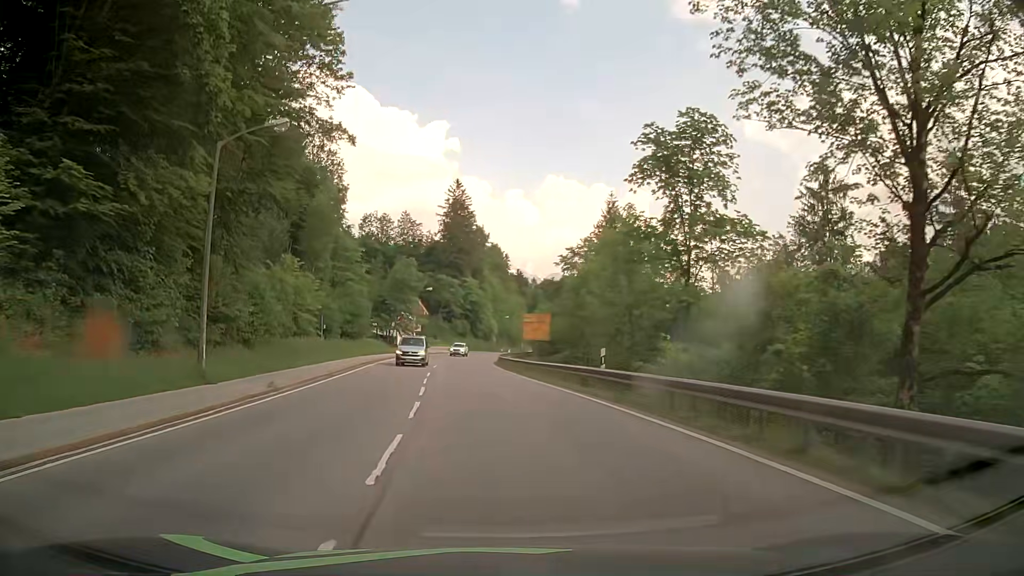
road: primary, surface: asphalt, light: Day
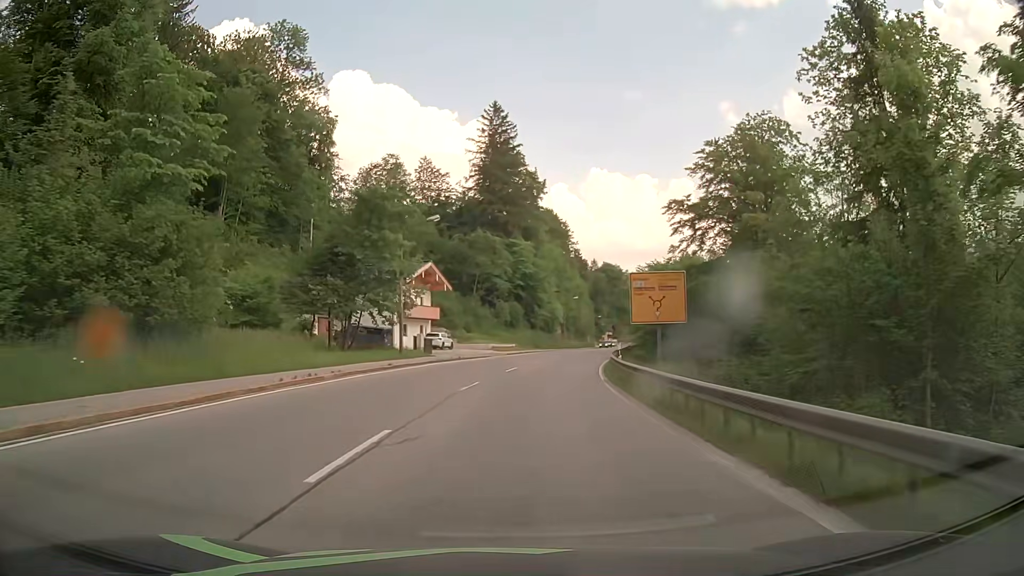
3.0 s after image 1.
(-2.8, +48.3) m; -5°
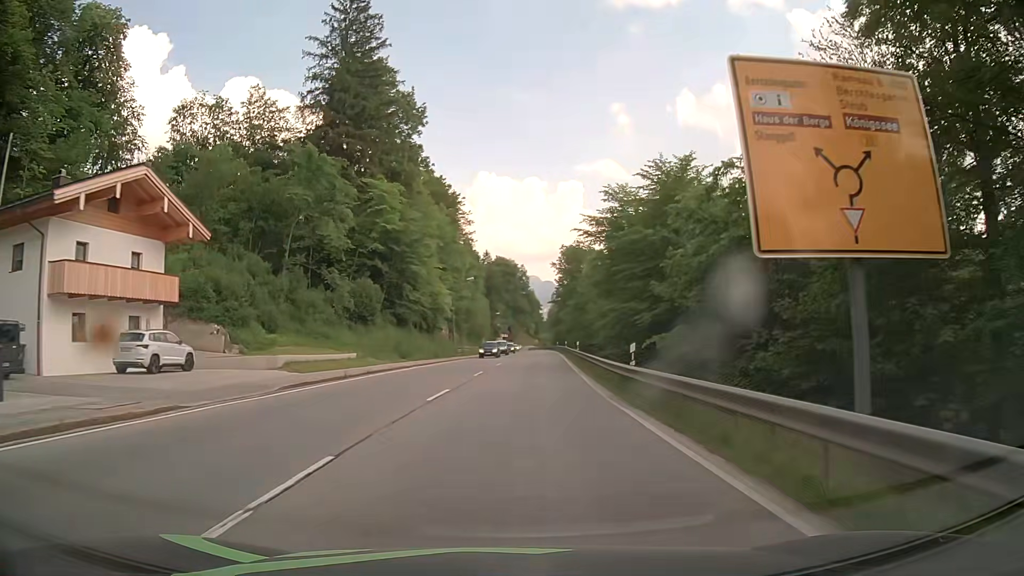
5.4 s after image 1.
(+3.1, +38.1) m; +10°
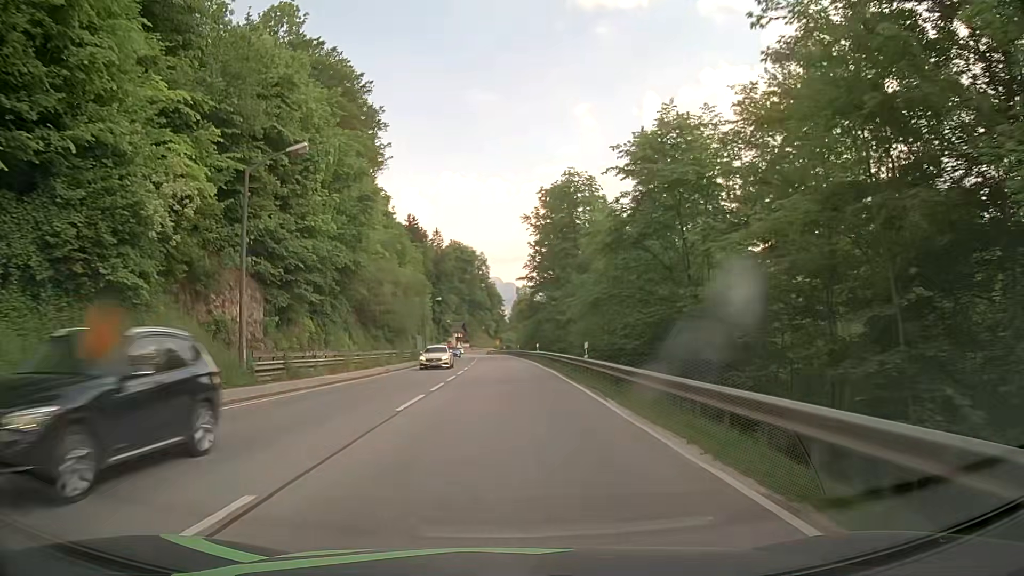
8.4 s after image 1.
(+2.2, +49.6) m; +3°
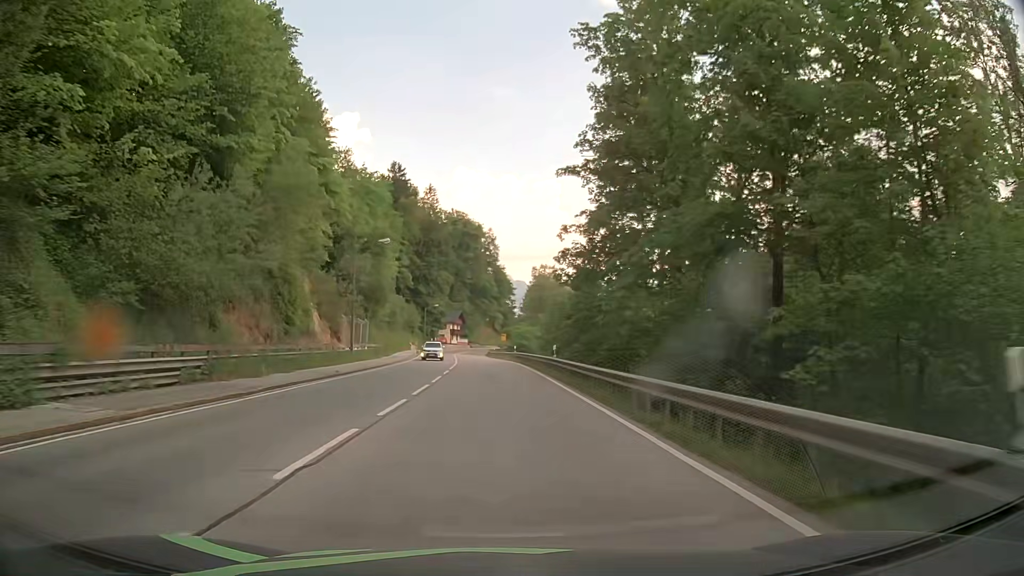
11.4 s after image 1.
(-0.4, +49.3) m; -1°
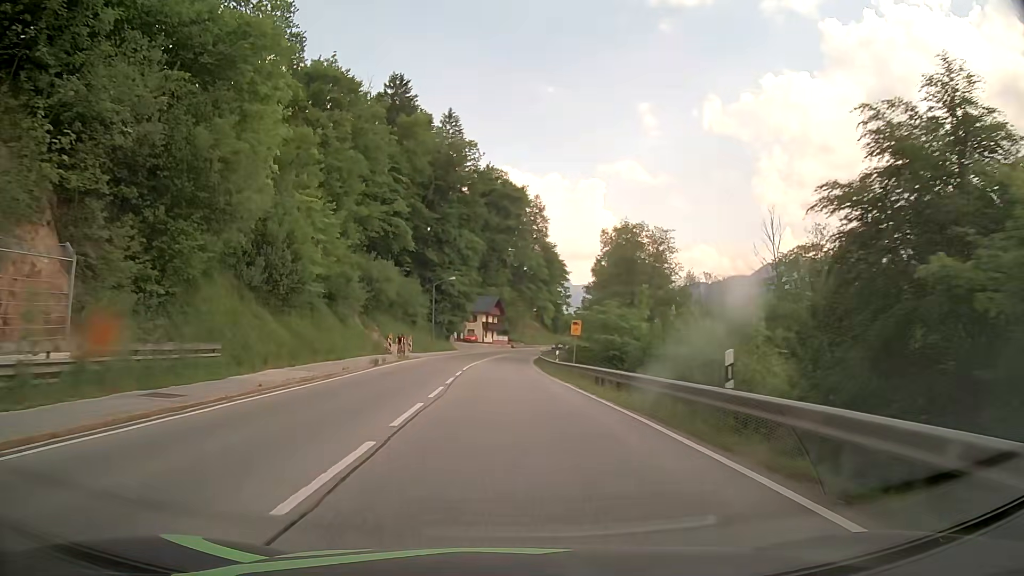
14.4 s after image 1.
(-1.7, +49.3) m; -3°
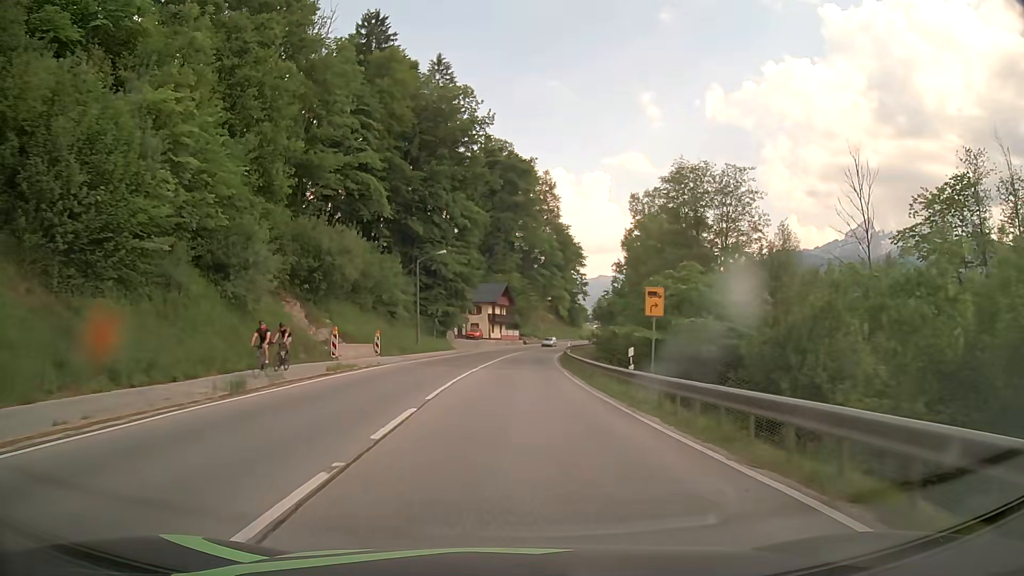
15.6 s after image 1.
(-0.3, +19.9) m; -1°
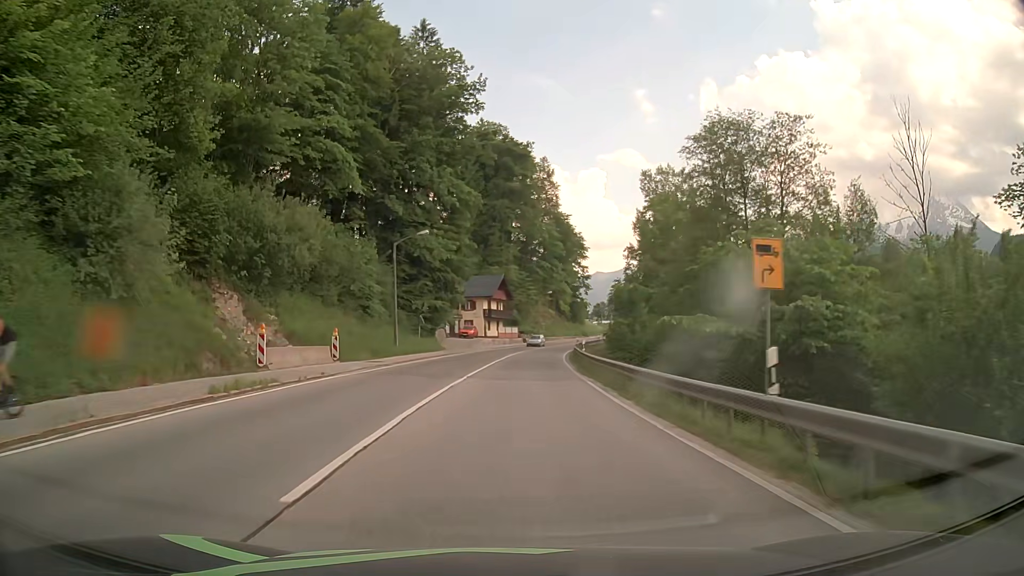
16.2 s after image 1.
(0.0, +9.9) m; 0°
